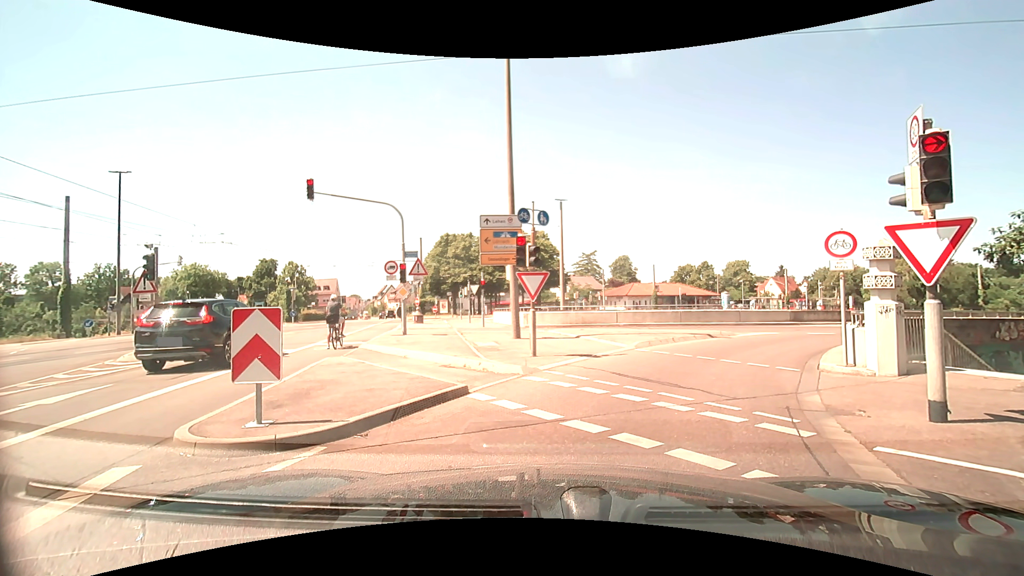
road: tertiary_link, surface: asphalt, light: Day
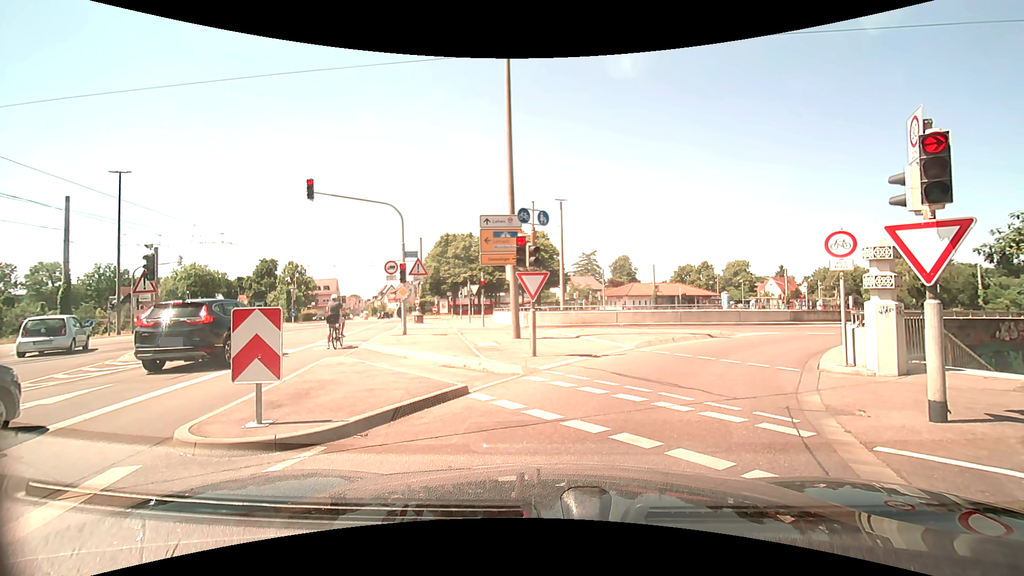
(0.0, 0.0) m; 0°
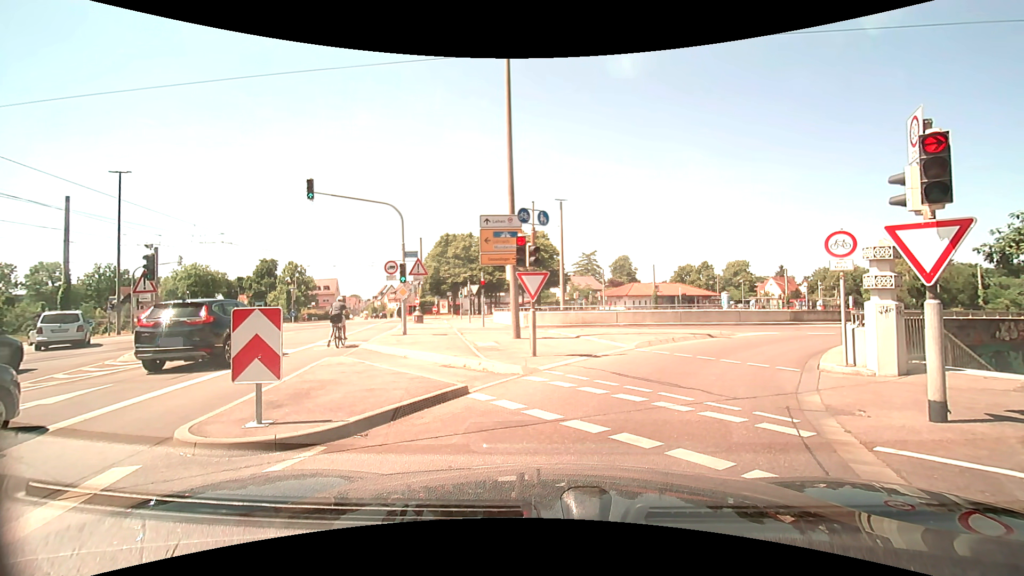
(0.0, 0.0) m; 0°
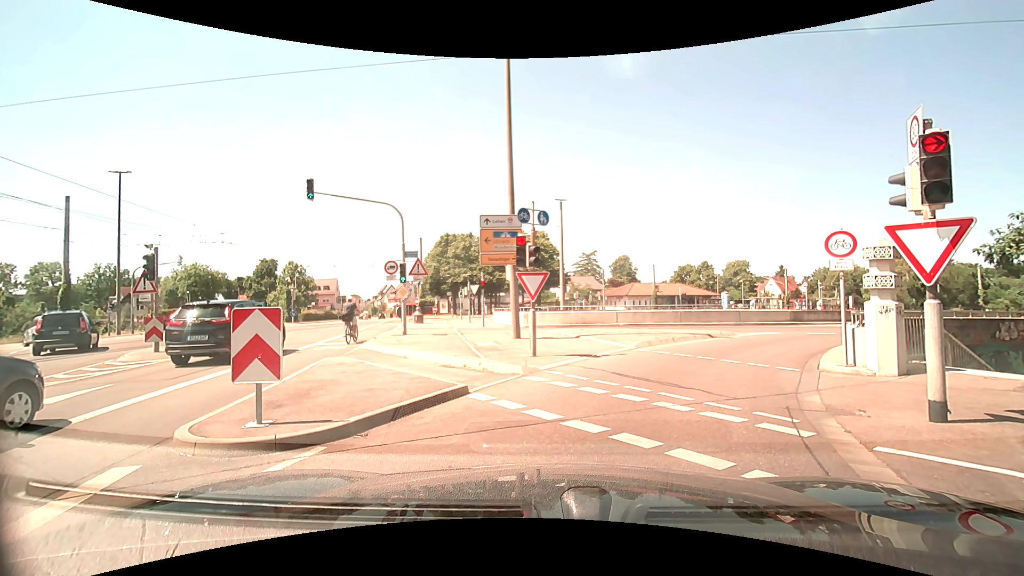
(0.0, 0.0) m; 0°
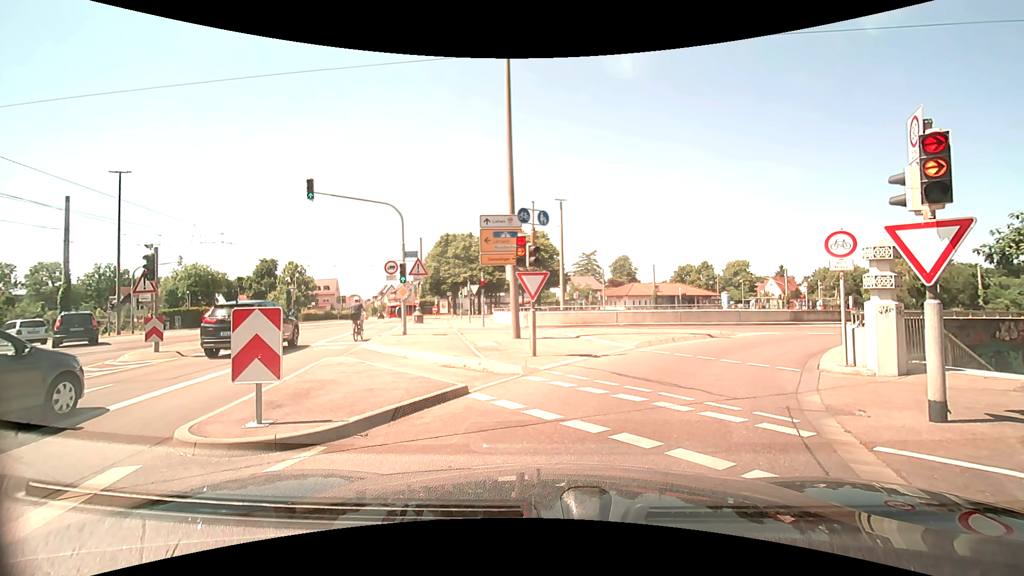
(0.0, 0.0) m; 0°
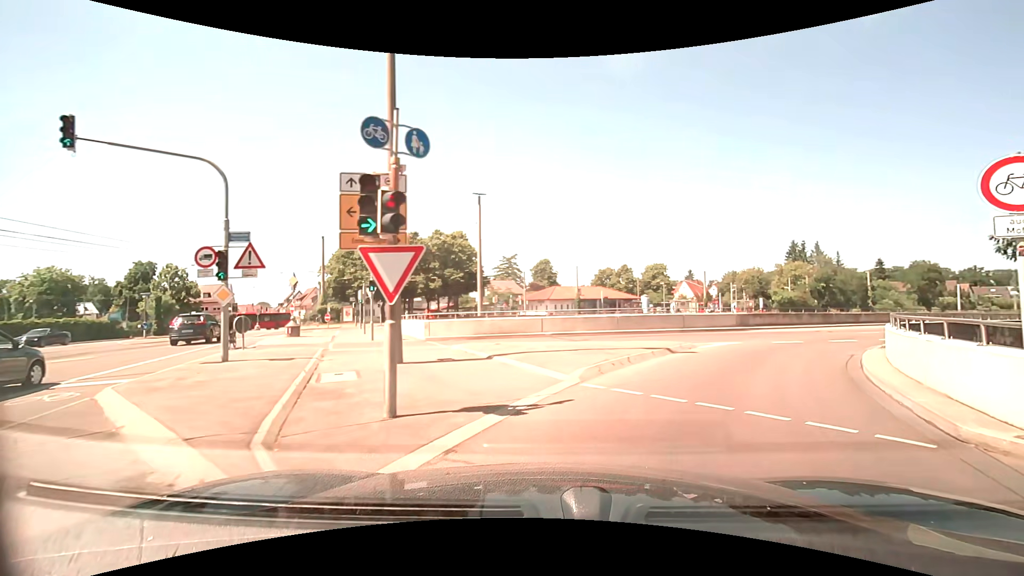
(+0.7, +6.9) m; +13°
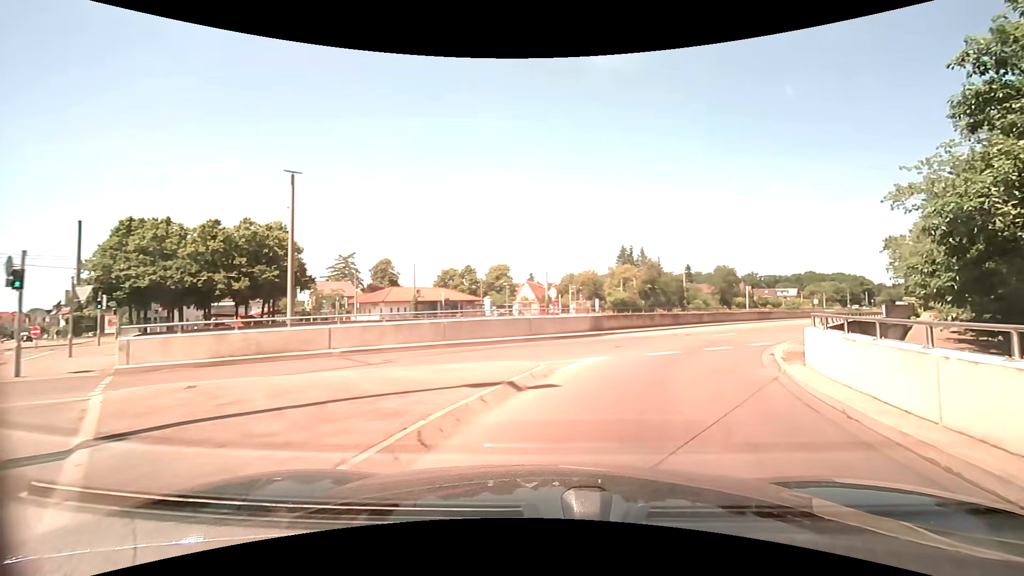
(+1.1, +7.4) m; +17°
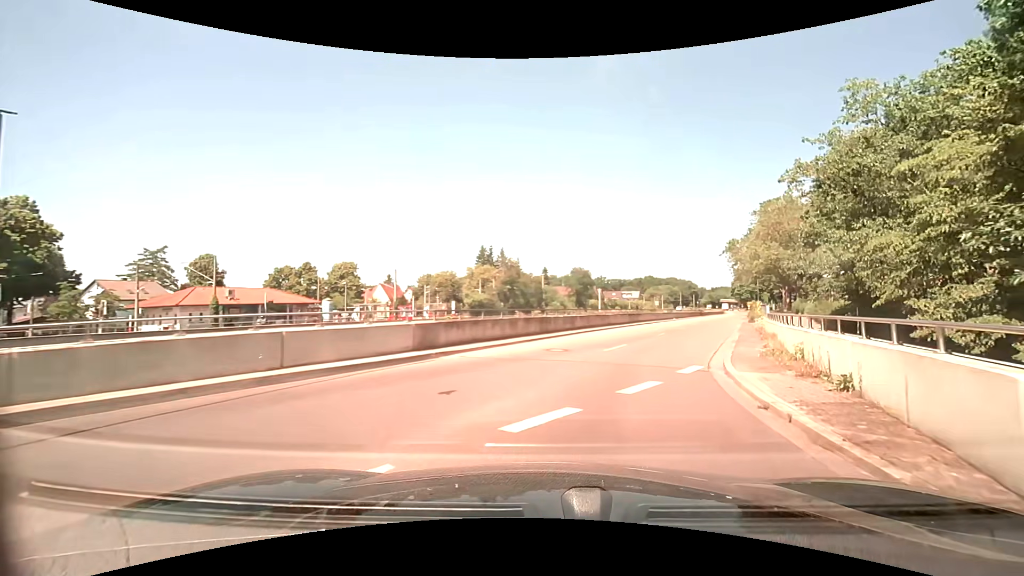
(+1.3, +9.4) m; +15°
